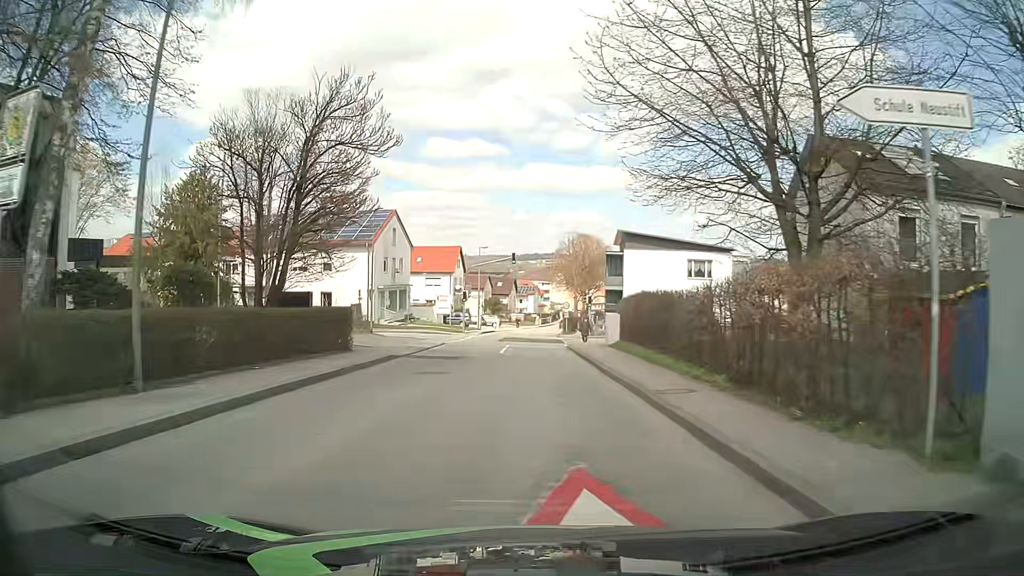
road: unclassified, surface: asphalt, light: Day
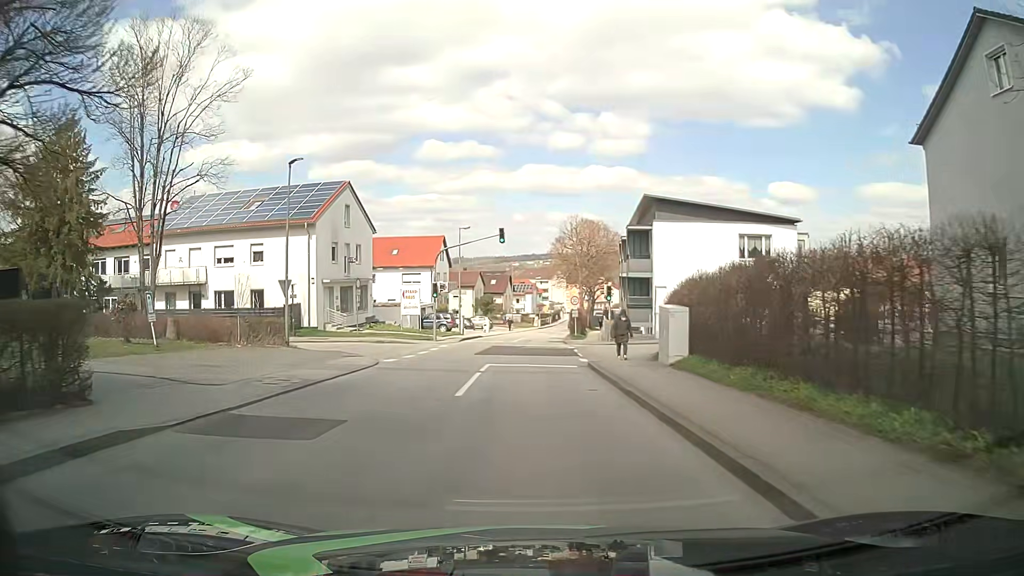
(0.0, +14.5) m; -1°
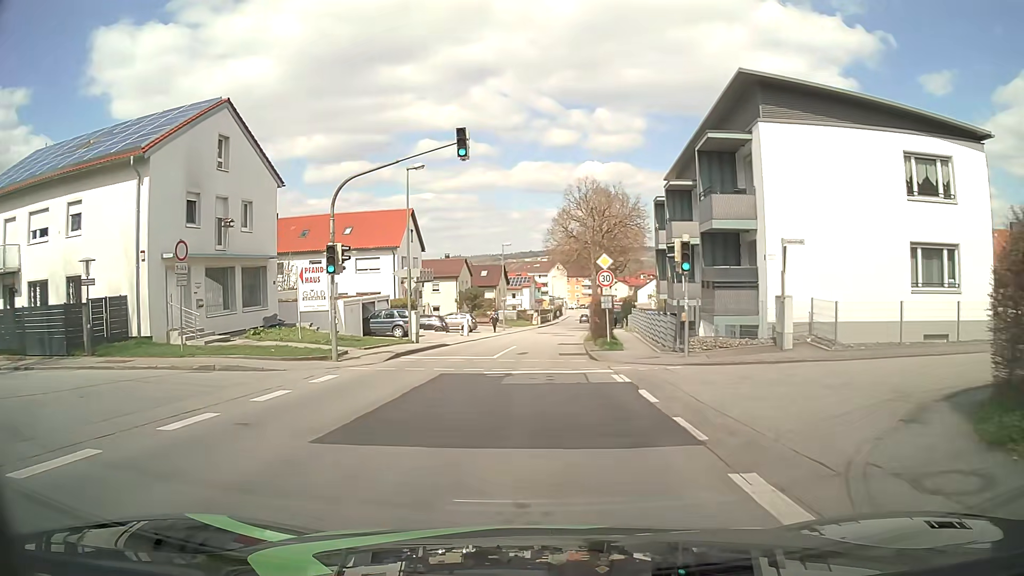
(+0.5, +19.3) m; +2°
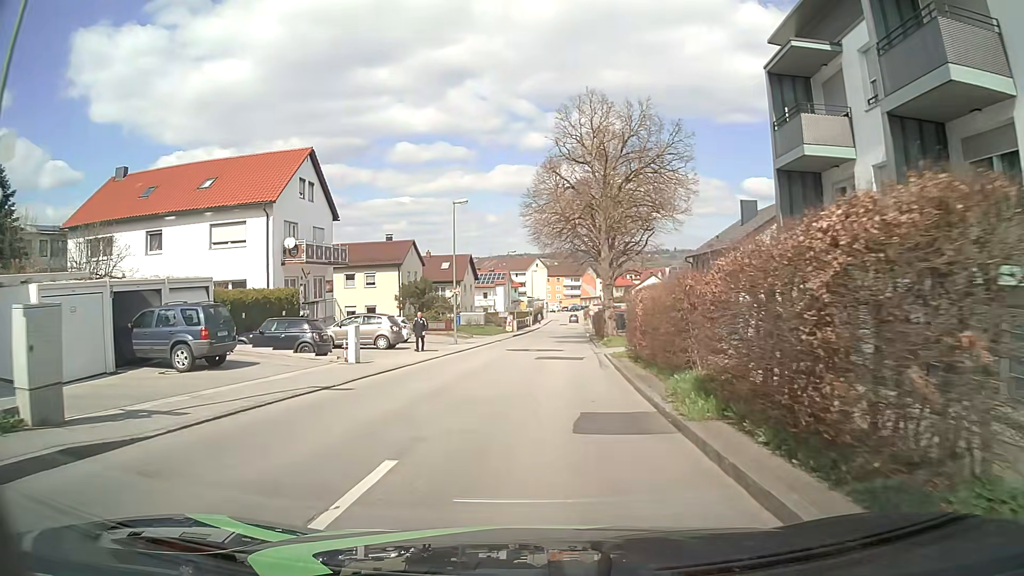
(+0.3, +24.0) m; +2°
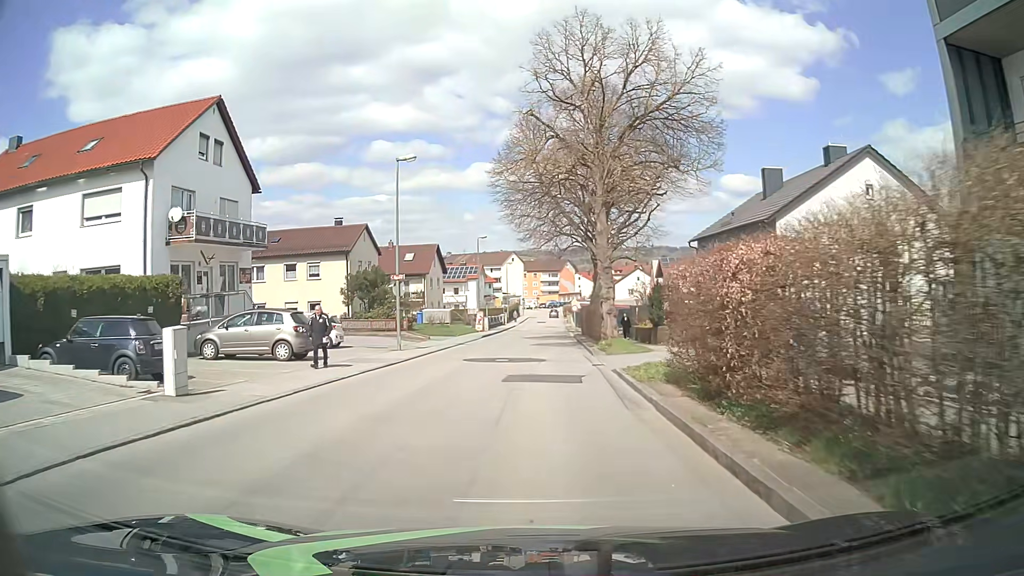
(+0.1, +9.6) m; +1°
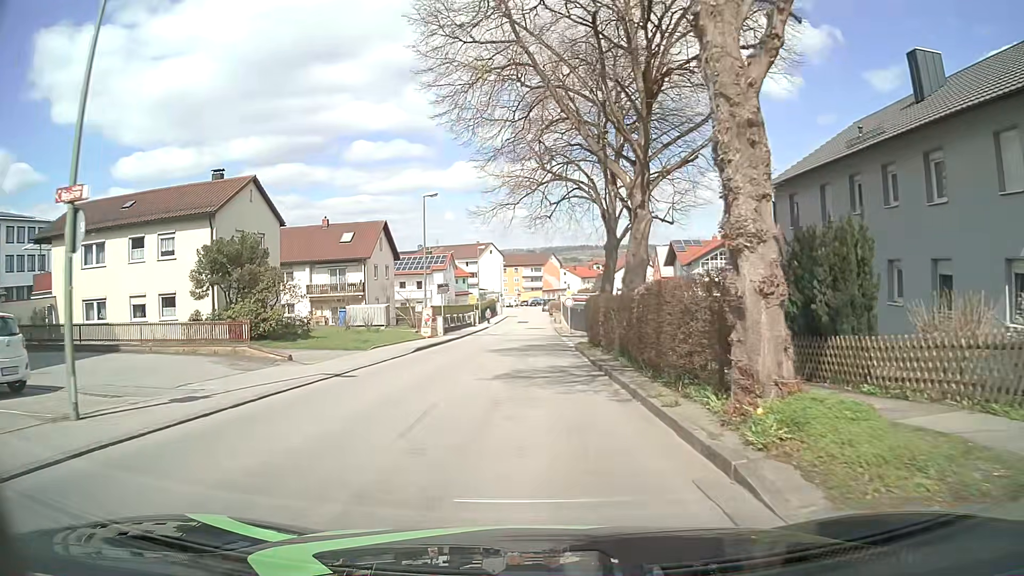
(+0.4, +19.4) m; +3°
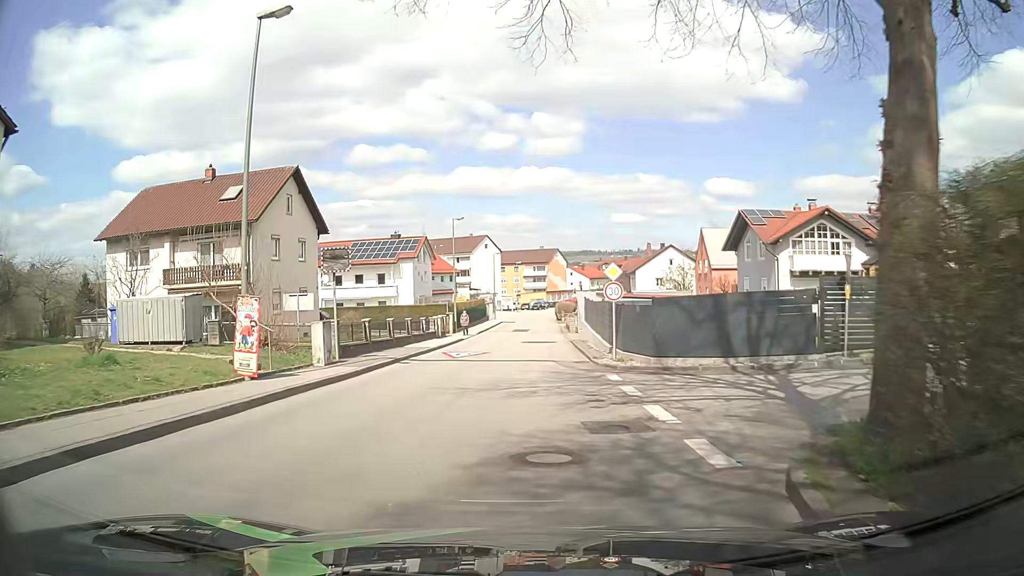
(-0.5, +24.1) m; -2°
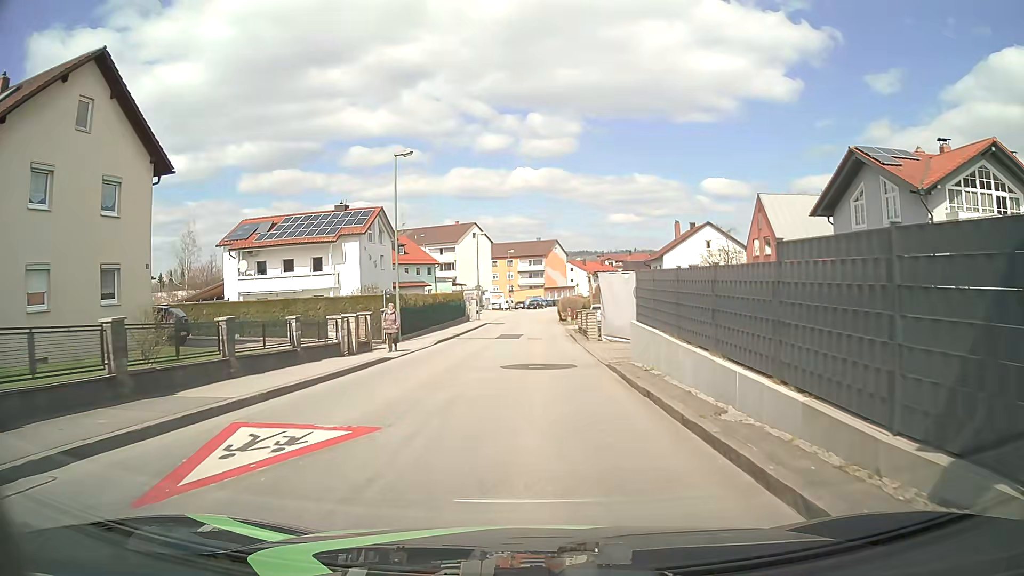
(+0.2, +19.2) m; +1°
(0, +10) (0, +20) (0, +30) (0, +40) (0, +50) (+1, +60) (+1, +70) (+2, +80) (+4, +90) (+6, +99) m
